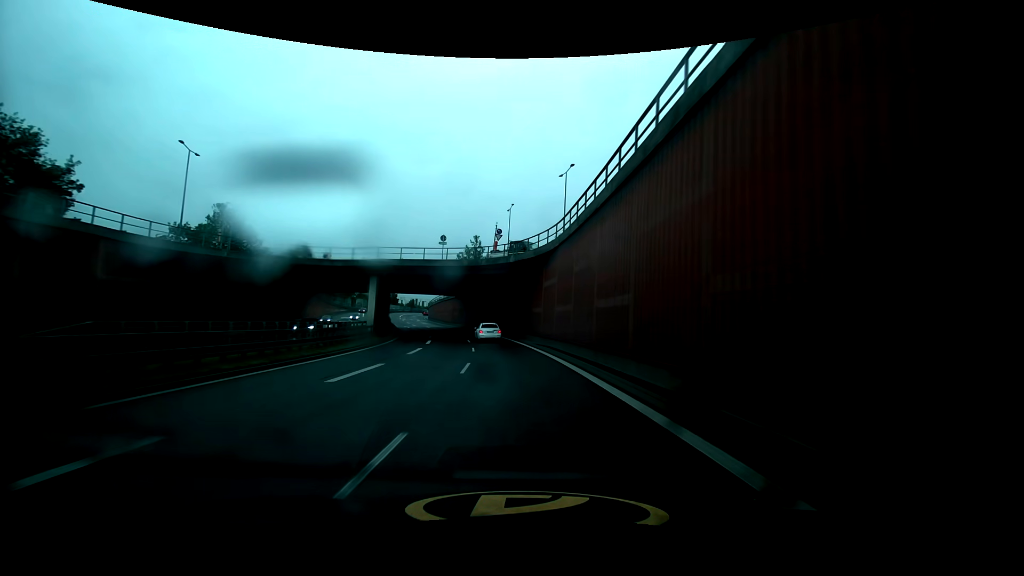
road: trunk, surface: asphalt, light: Day
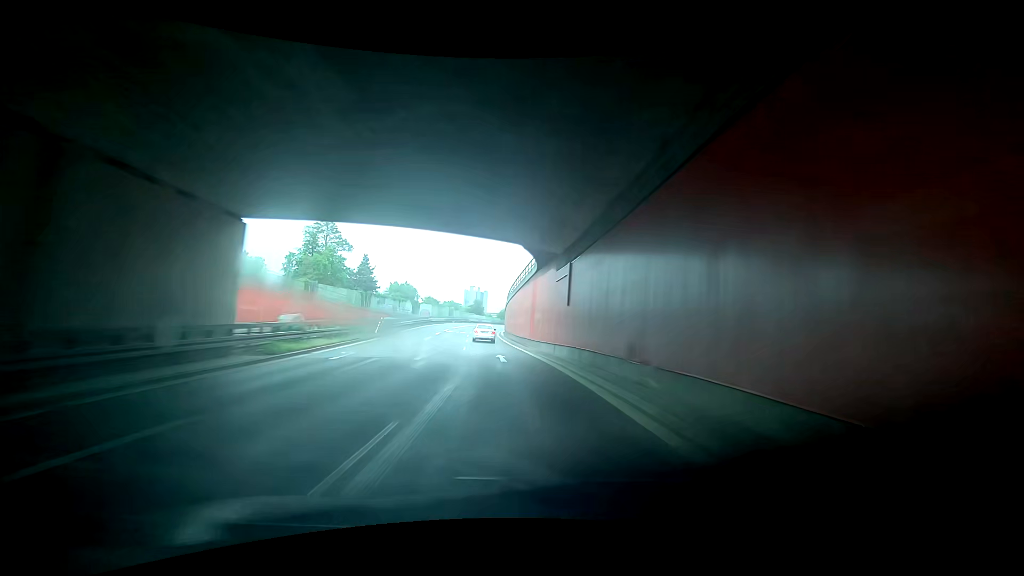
(-6.7, +60.0) m; -11°
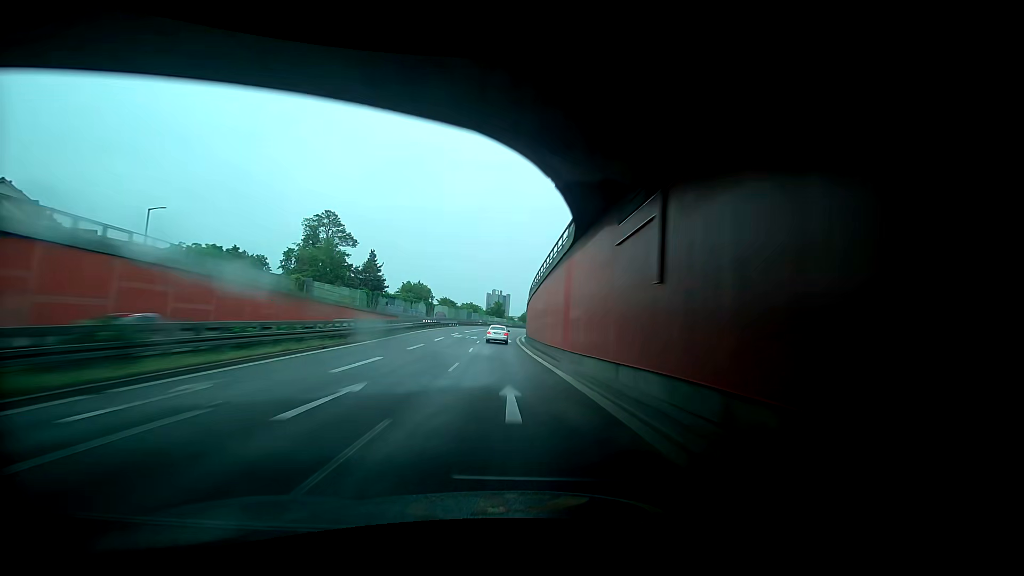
(-0.1, +12.1) m; 0°
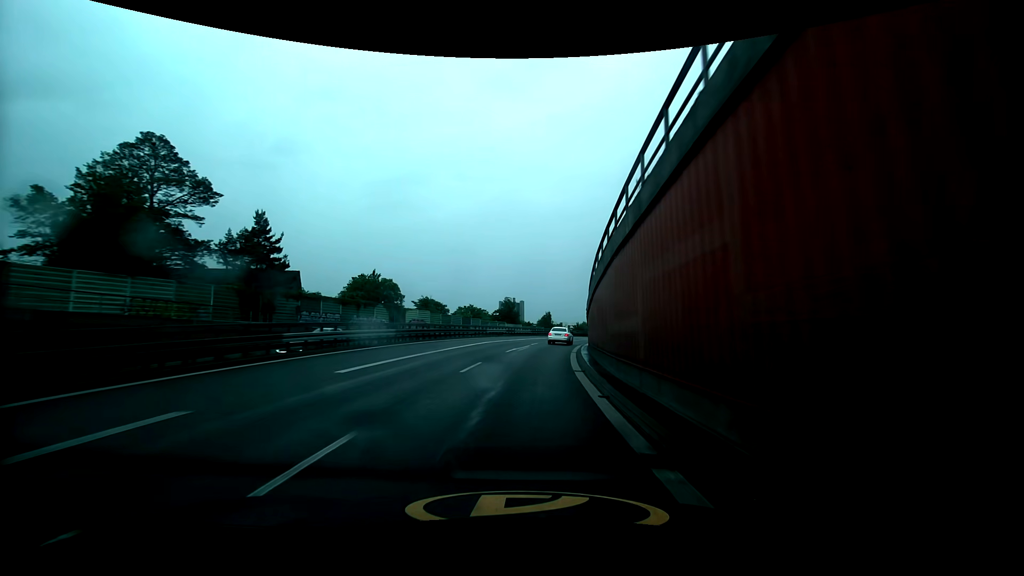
(-4.2, +48.6) m; -5°
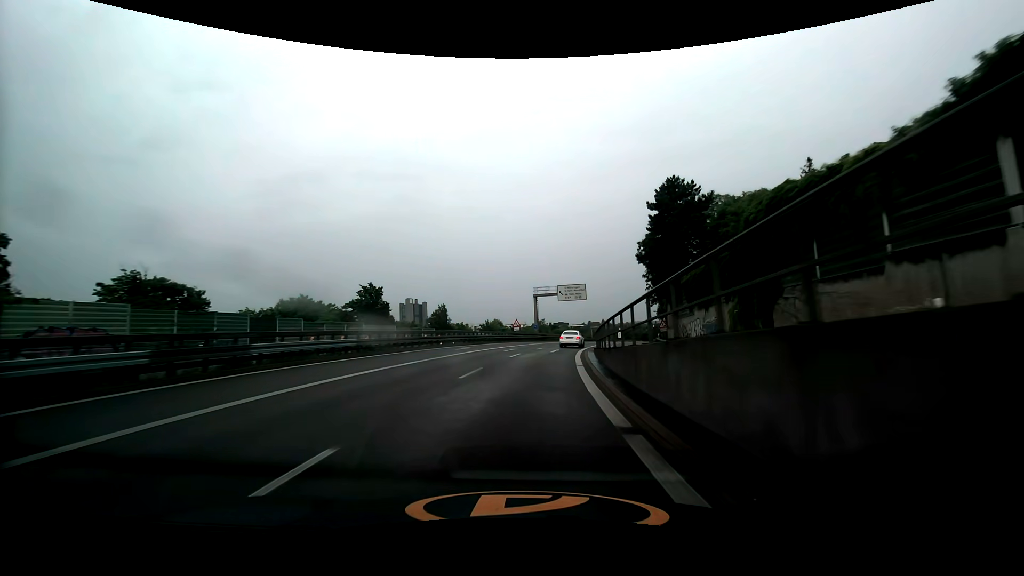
(+4.2, +48.5) m; +11°
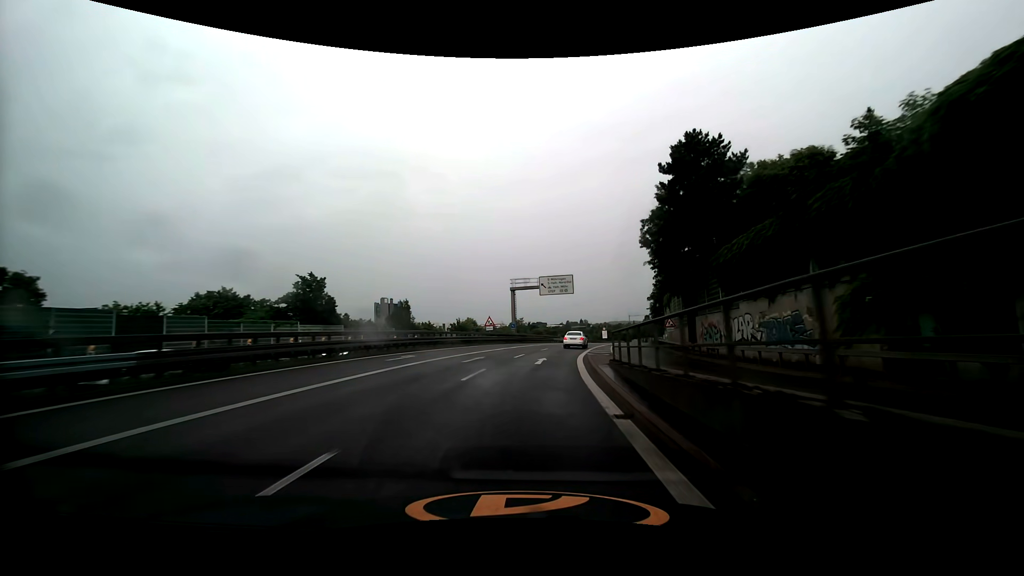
(+0.2, +12.2) m; +2°
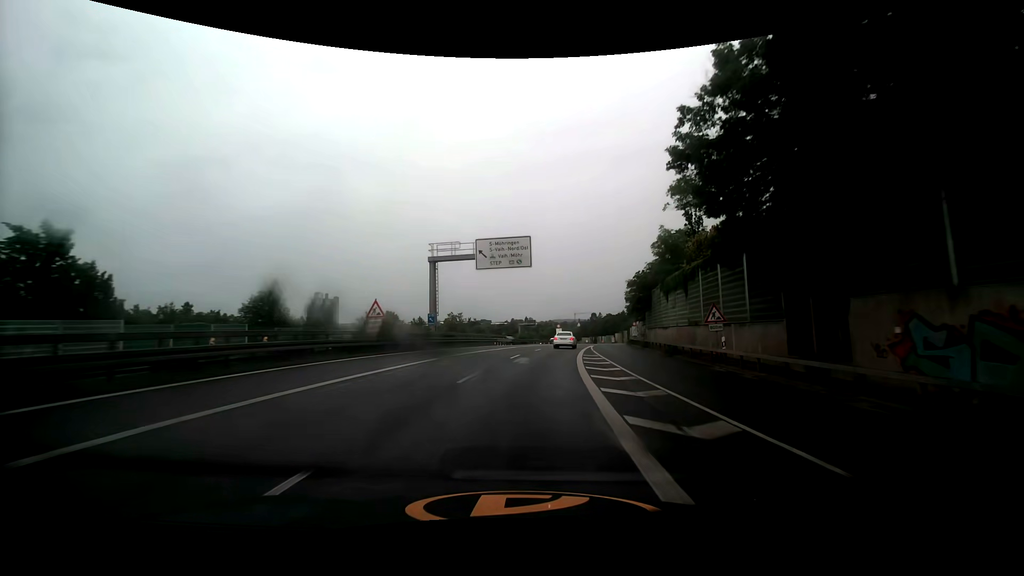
(+1.2, +24.6) m; +6°
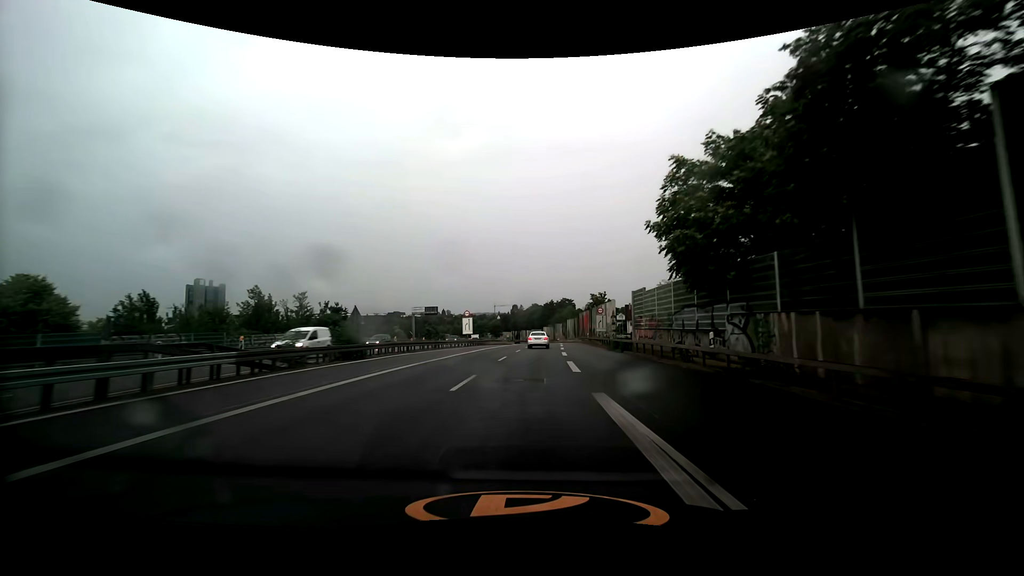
(+4.4, +49.3) m; +9°
(0, +10) (0, +20) (+1, +30) (+1, +40) (+2, +50) (+2, +60) (+3, +70) (+4, +80) (+4, +90) (+5, +100) m
